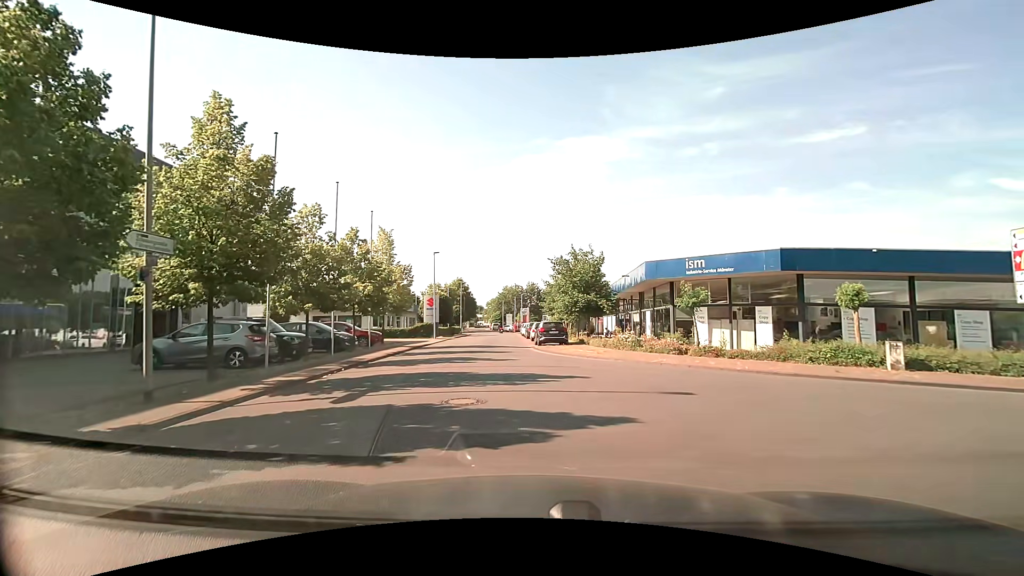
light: Day
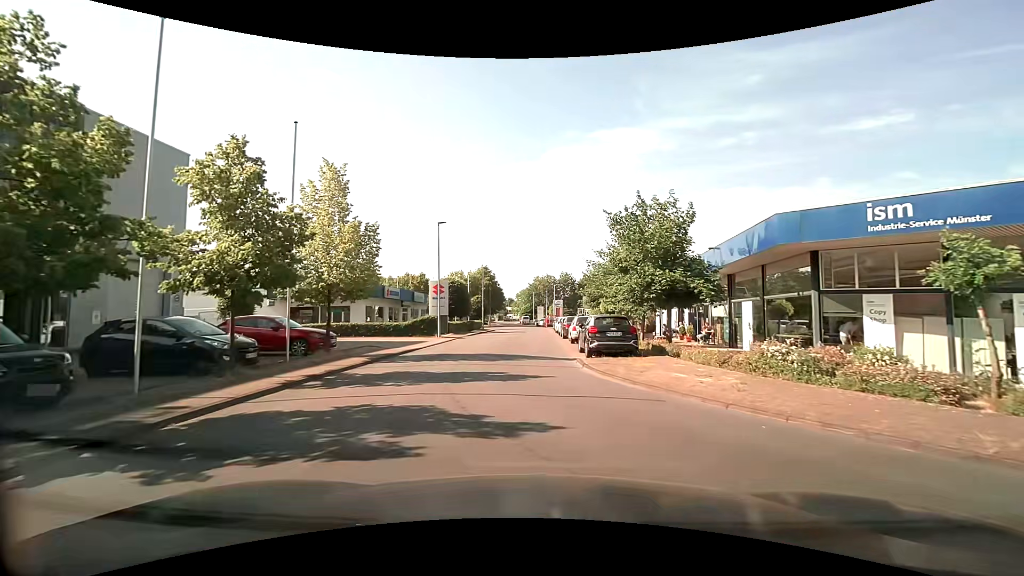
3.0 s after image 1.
(-0.5, +12.1) m; -5°
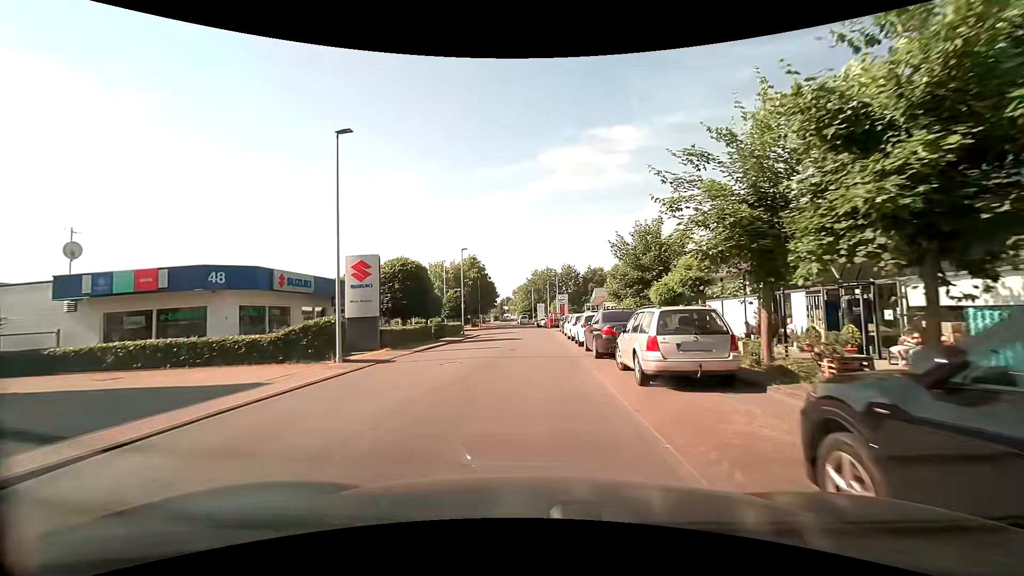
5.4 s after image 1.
(+0.3, +17.4) m; +1°
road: unclassified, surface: asphalt
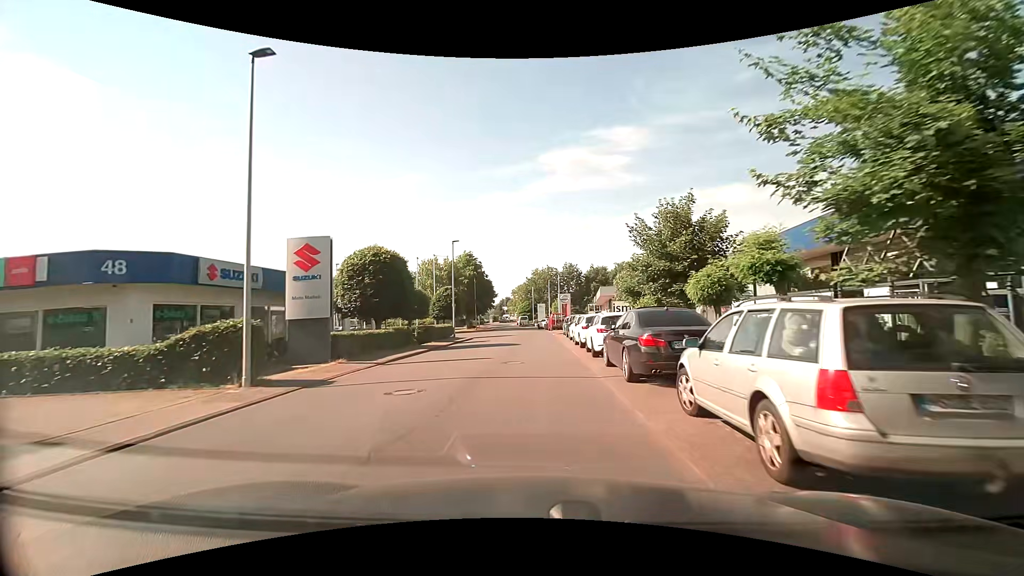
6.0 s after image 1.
(0.0, +5.3) m; 0°
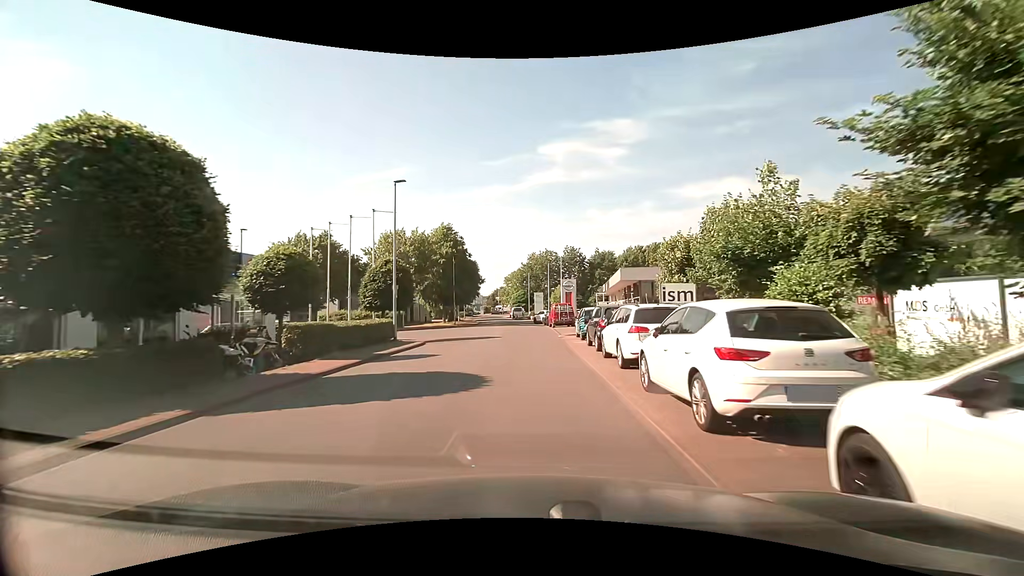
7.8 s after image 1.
(-0.1, +16.1) m; 0°
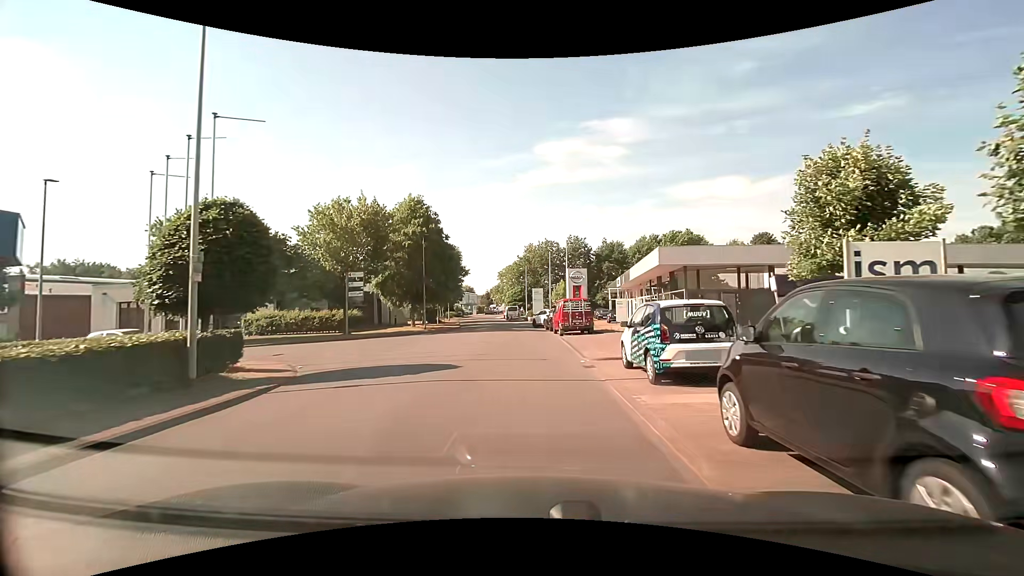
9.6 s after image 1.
(0.0, +13.9) m; 0°
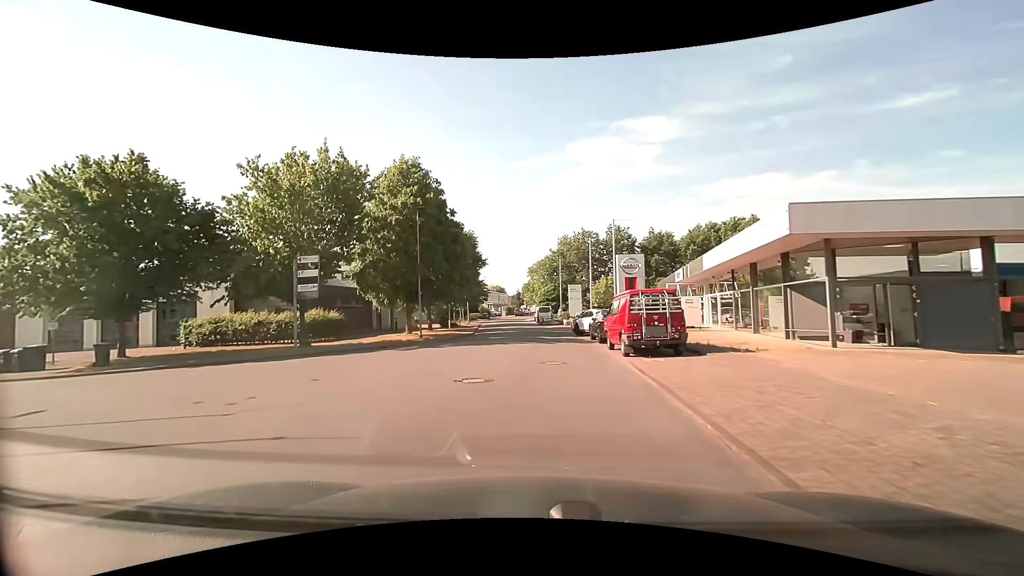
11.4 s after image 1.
(-0.1, +11.6) m; -4°
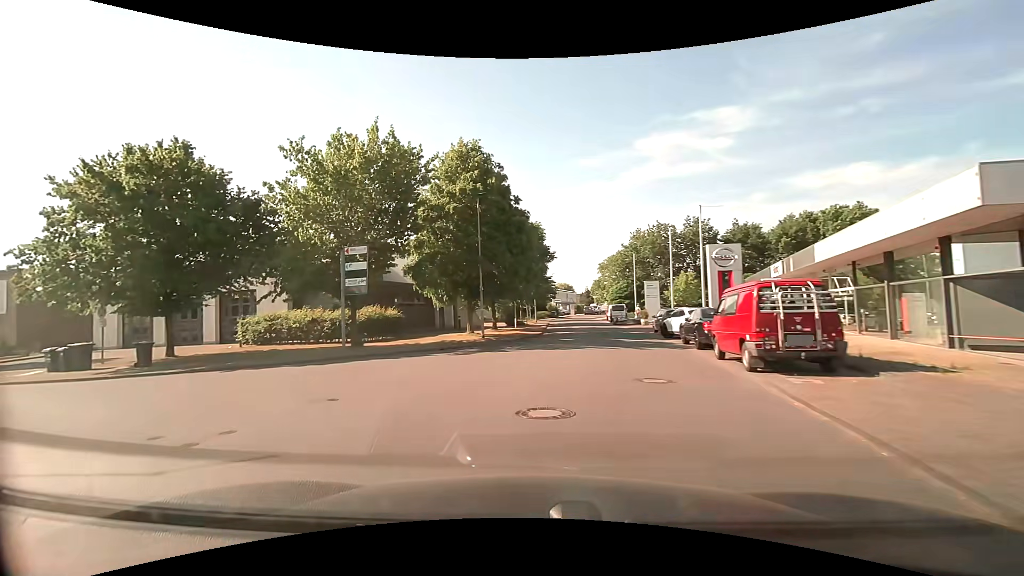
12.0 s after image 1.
(-0.2, +3.4) m; -8°
